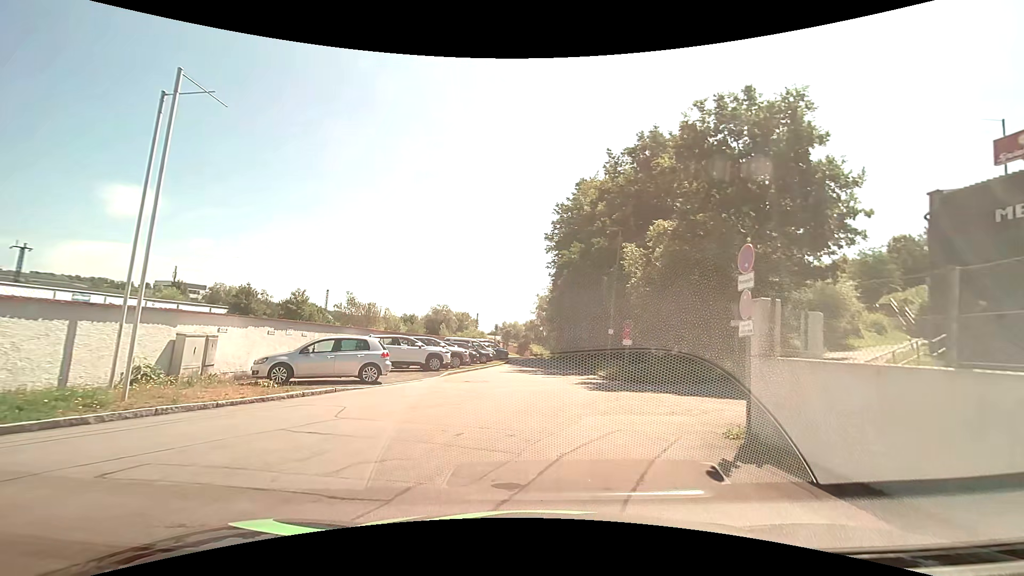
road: service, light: Day
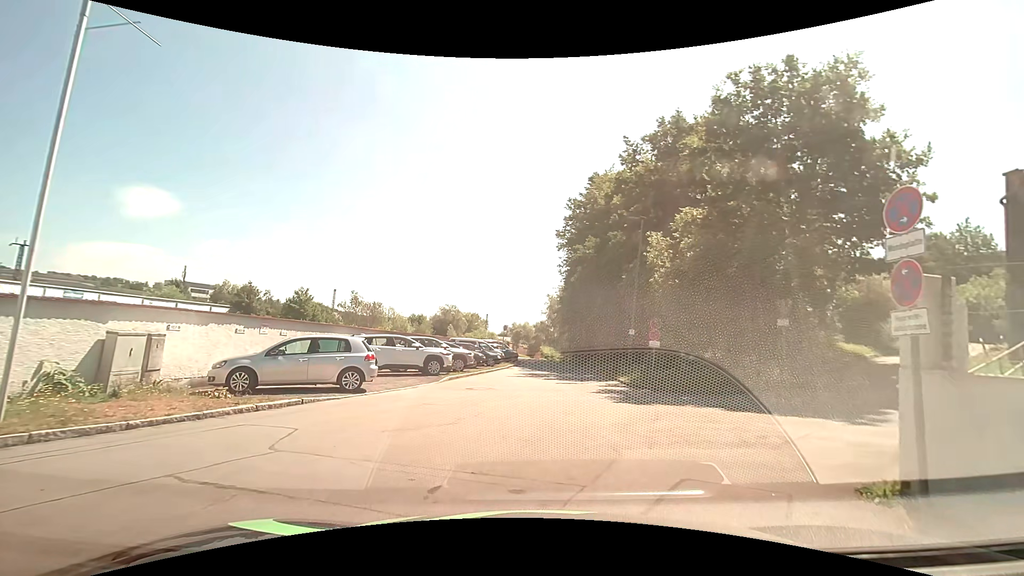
(0.0, +2.7) m; -1°
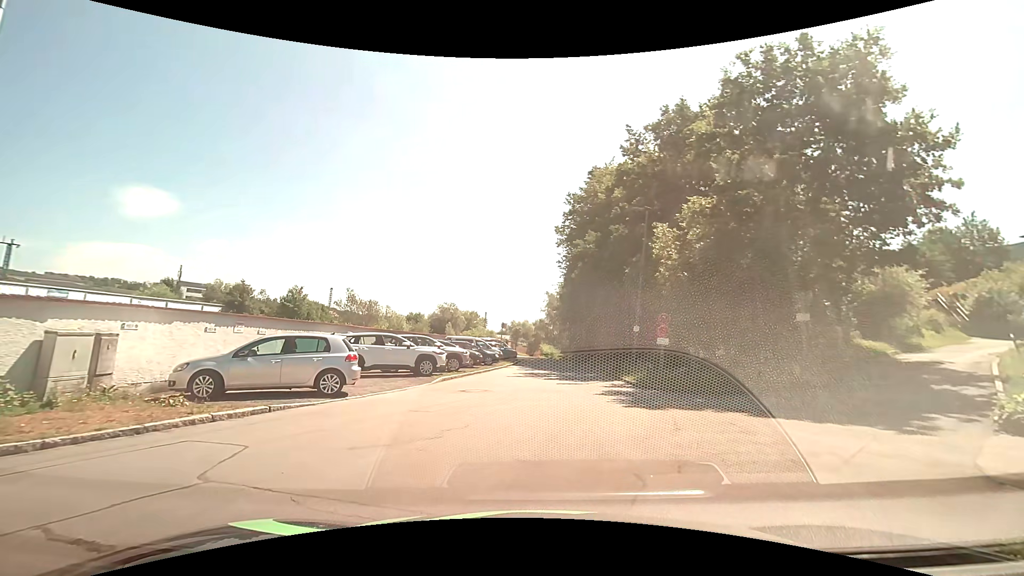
(0.0, +1.3) m; -1°
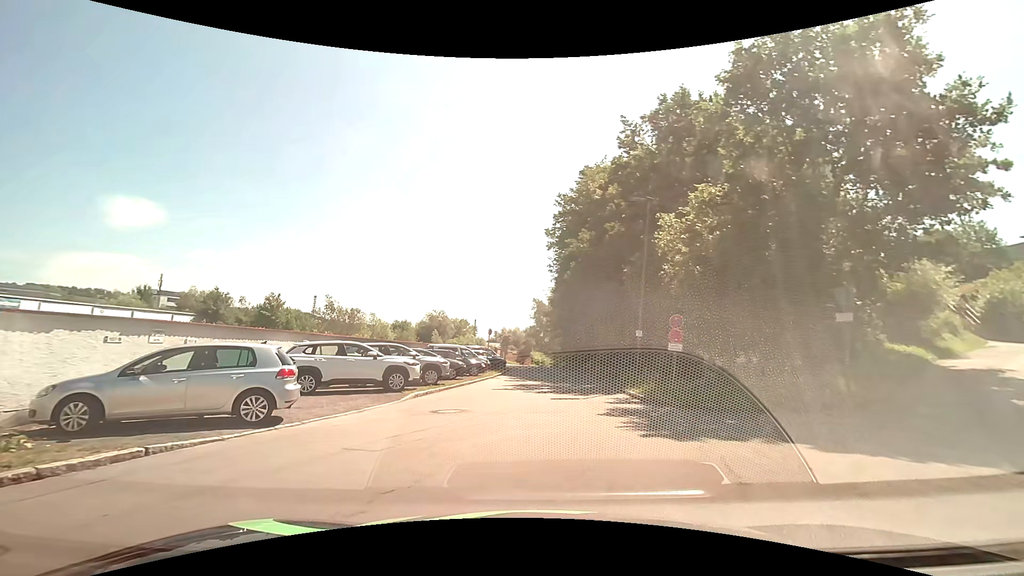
(0.0, +2.8) m; 0°
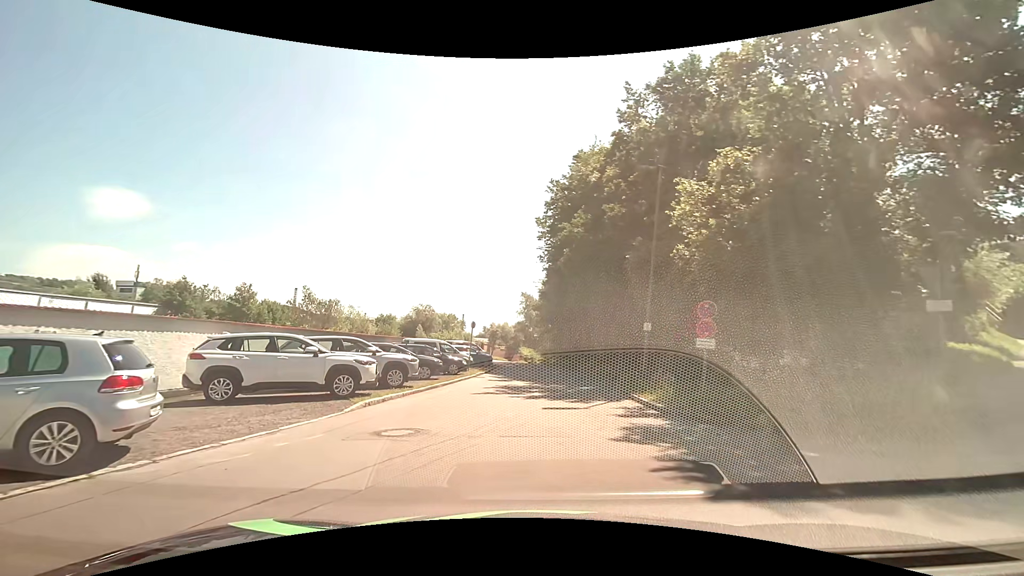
(+0.1, +3.6) m; +3°
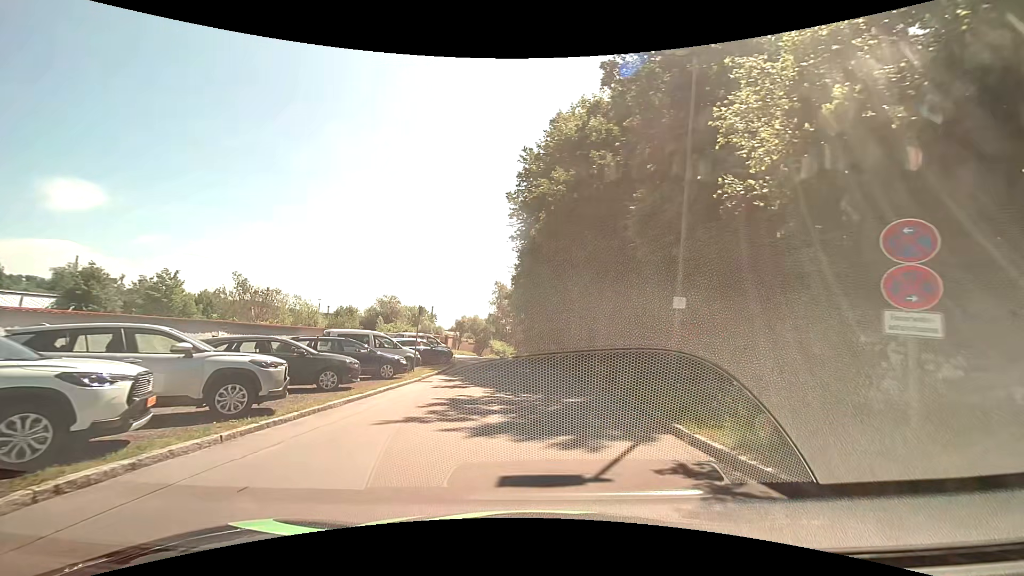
(+0.2, +7.2) m; +2°
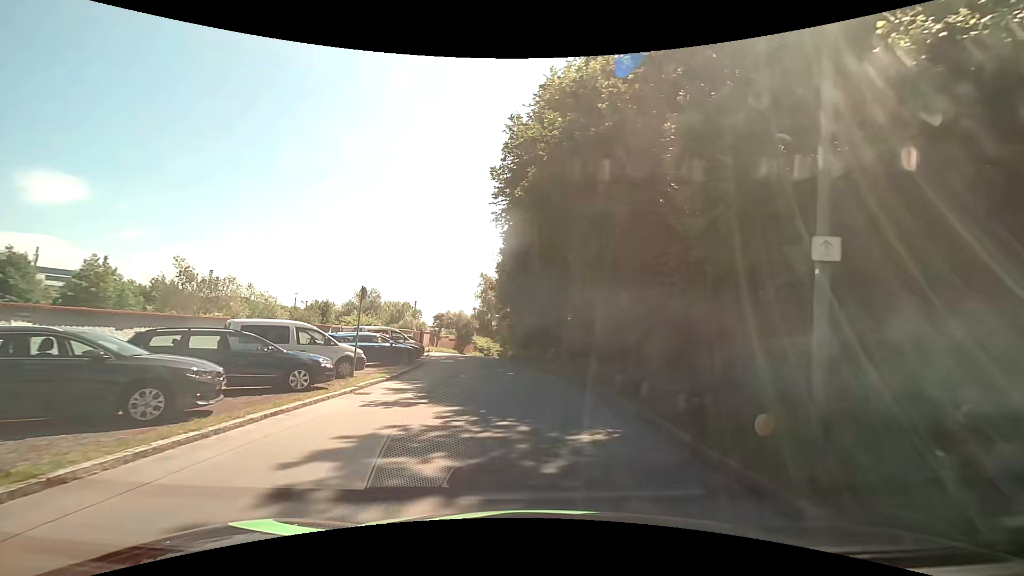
(+0.2, +5.8) m; +2°
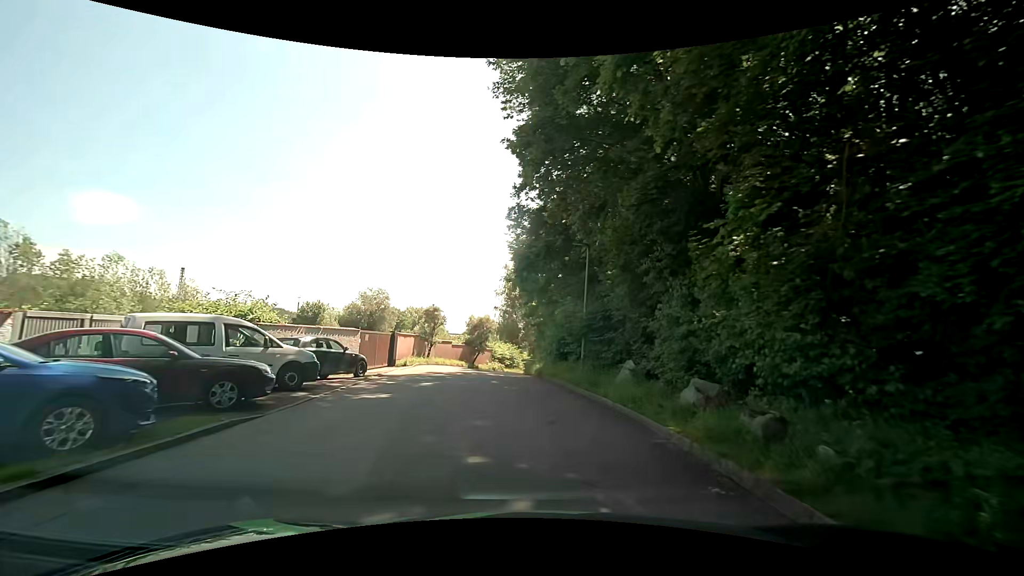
(+0.1, +18.0) m; -3°
(0, +10) (-1, +20) (-1, +30) (-1, +40) (0, +50) (+3, +59) (+6, +69) (+10, +78) (+13, +88) (+17, +97) m
